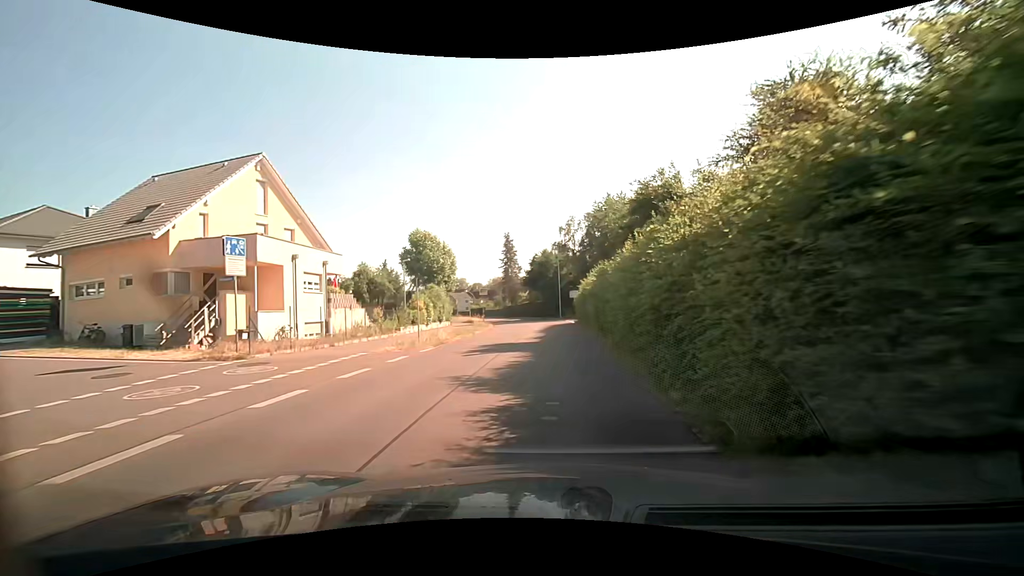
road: tertiary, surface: asphalt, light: Day
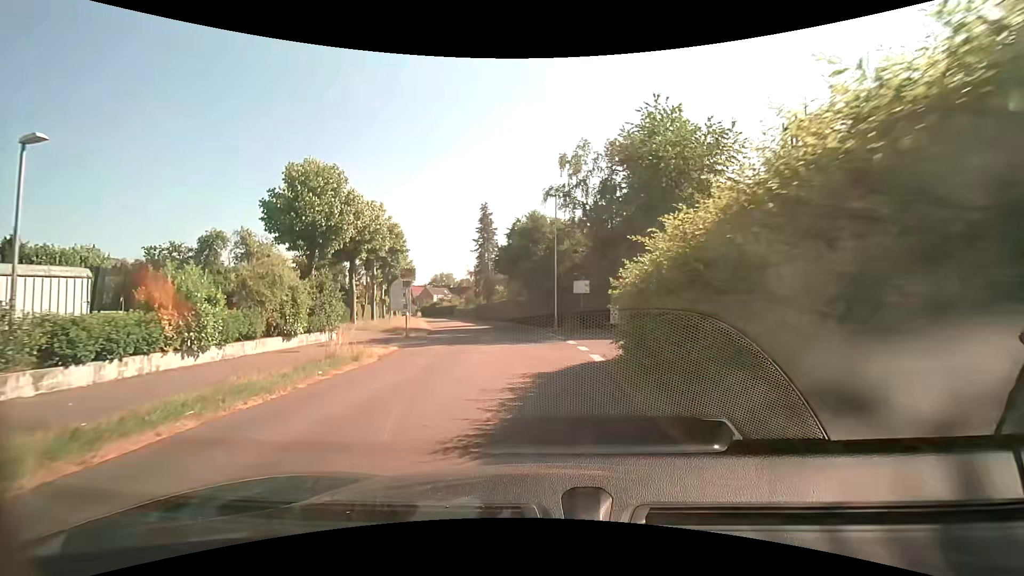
(+0.5, +24.6) m; +3°
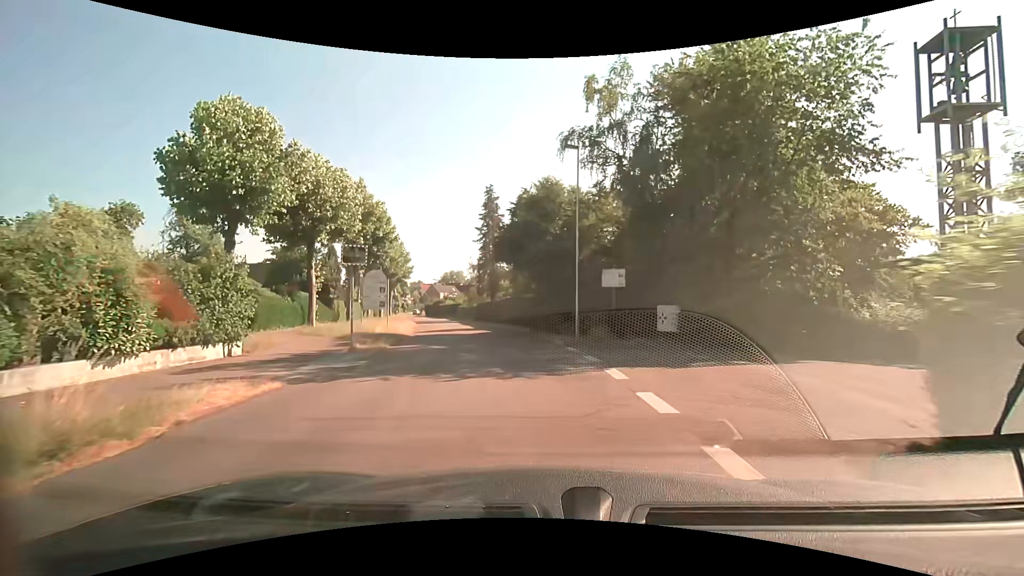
(-0.4, +8.9) m; -4°
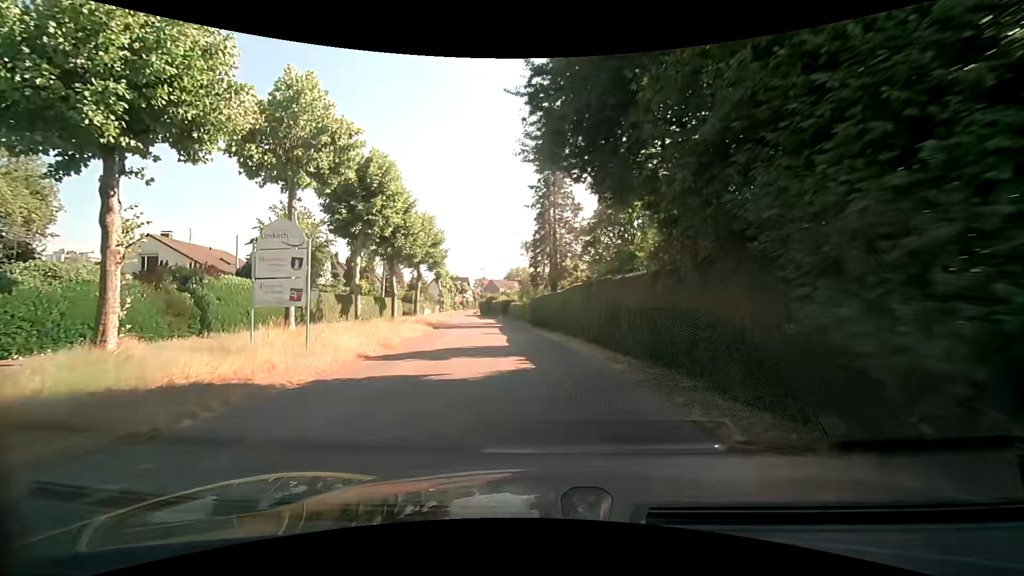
(-1.0, +18.7) m; -8°
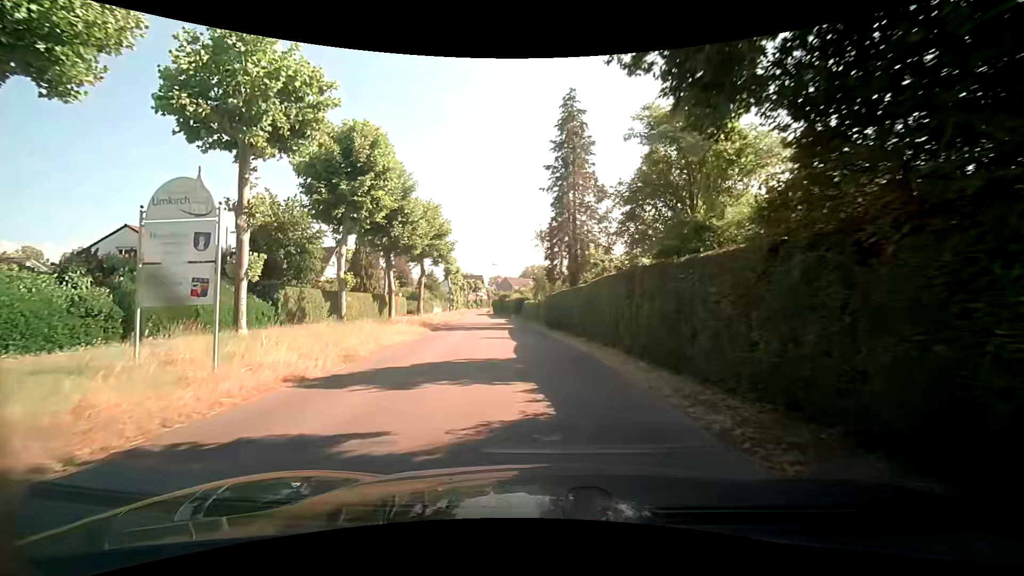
(-0.1, +4.9) m; -2°
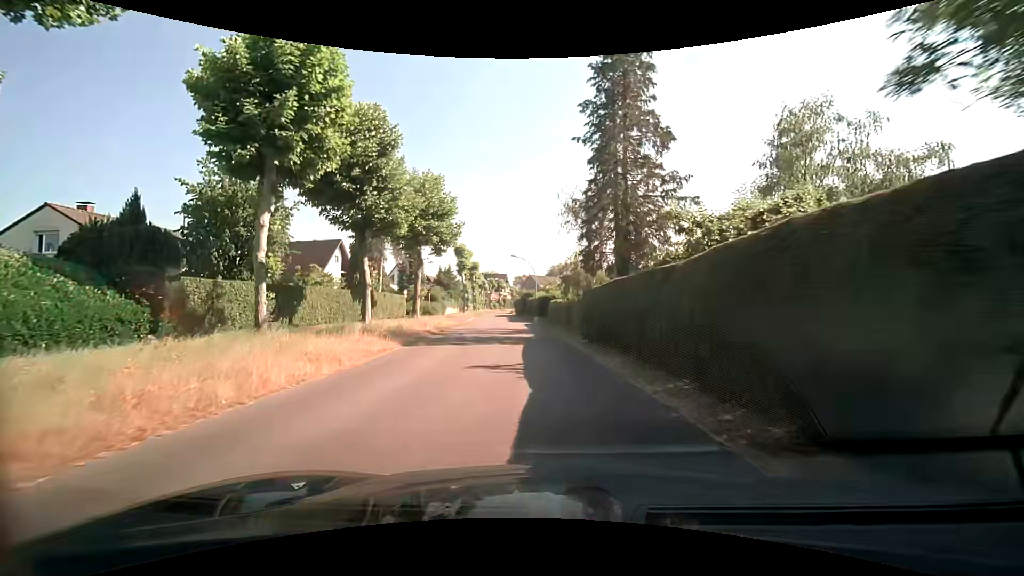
(-0.2, +10.1) m; -2°
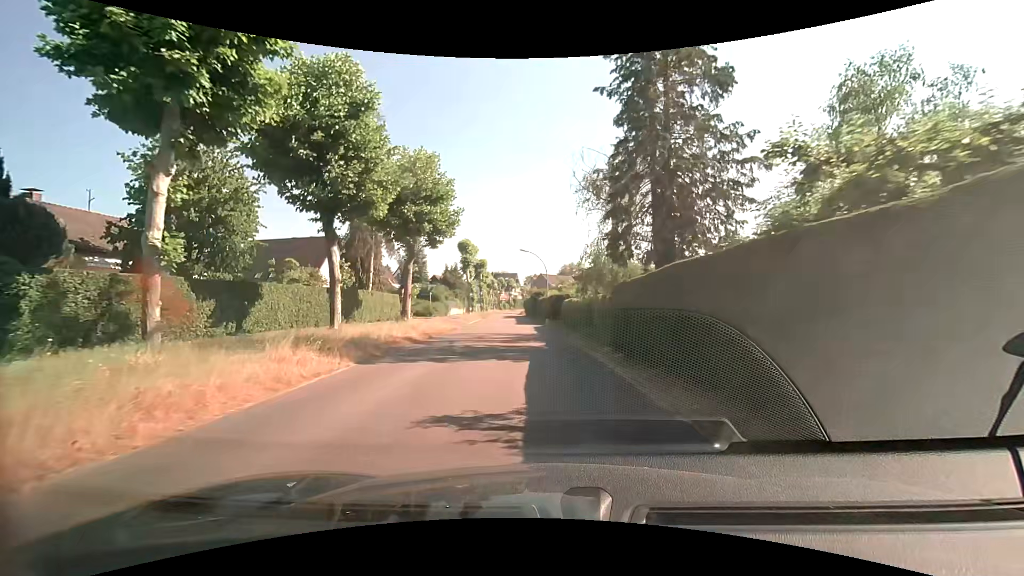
(0.0, +5.2) m; -2°
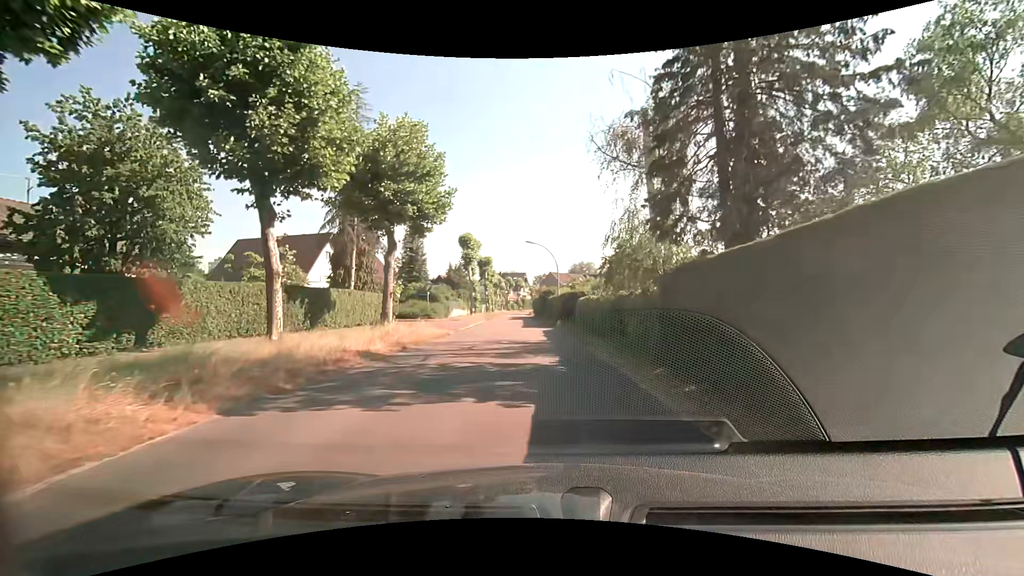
(0.0, +5.4) m; -1°
(0, +10) (0, +20) (-1, +30) (-1, +40) (-2, +50) (-3, +60) (-3, +70) (-4, +80) (-4, +90) (-5, +100) m
